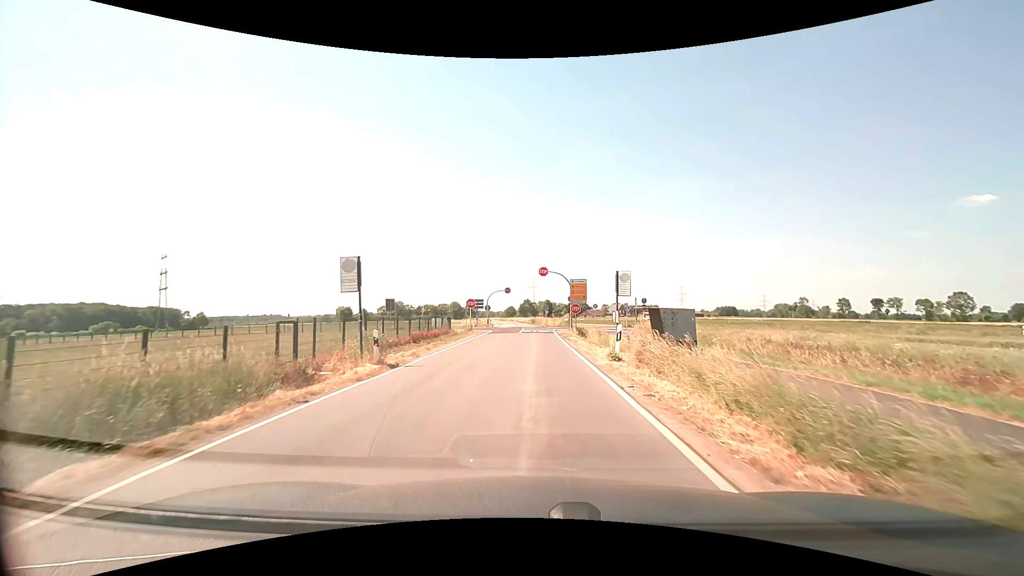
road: secondary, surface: asphalt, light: Day
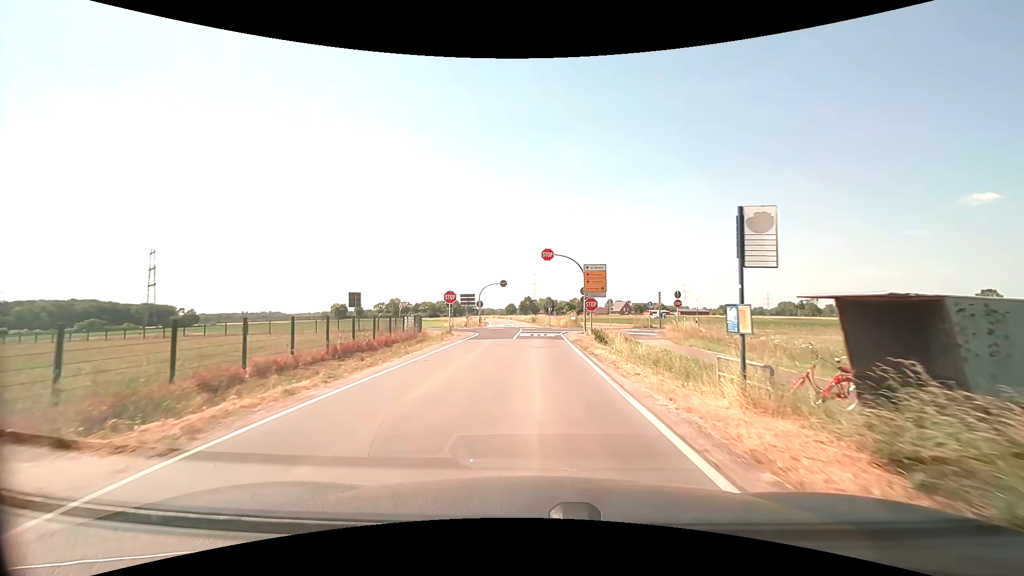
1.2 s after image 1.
(0.0, +11.8) m; 0°
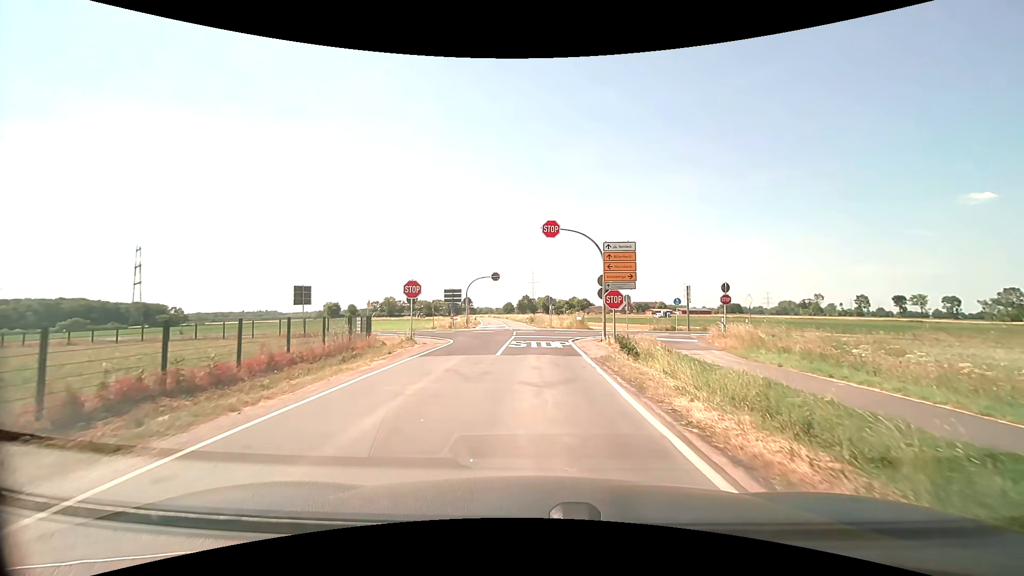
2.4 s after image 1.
(0.0, +10.2) m; 0°
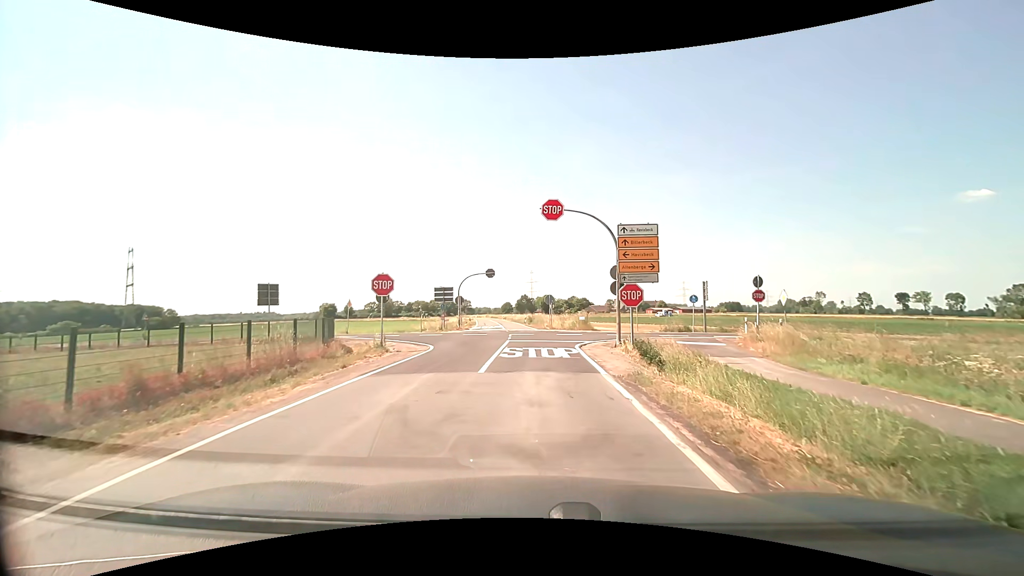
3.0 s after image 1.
(0.0, +4.5) m; 0°
